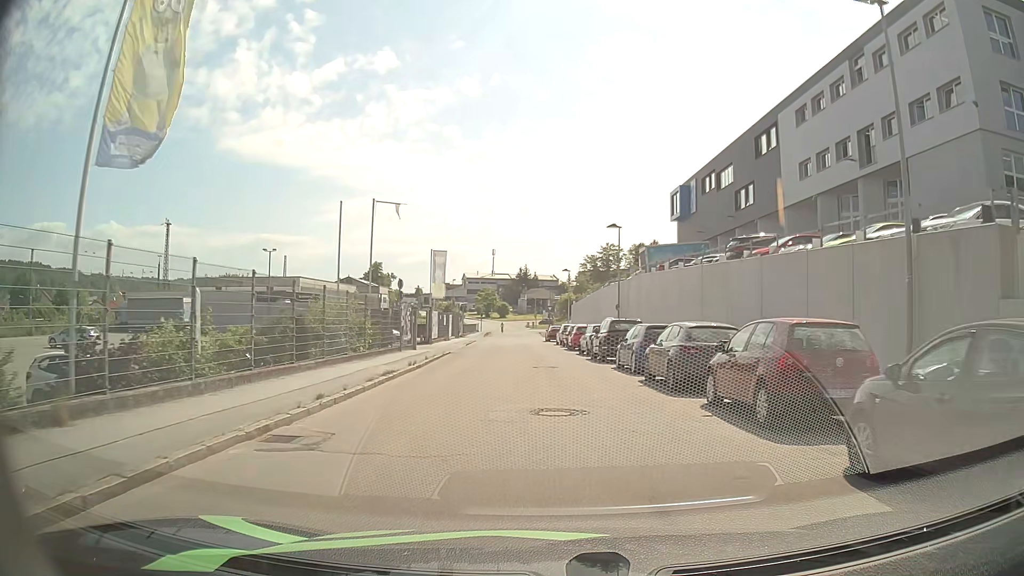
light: Day
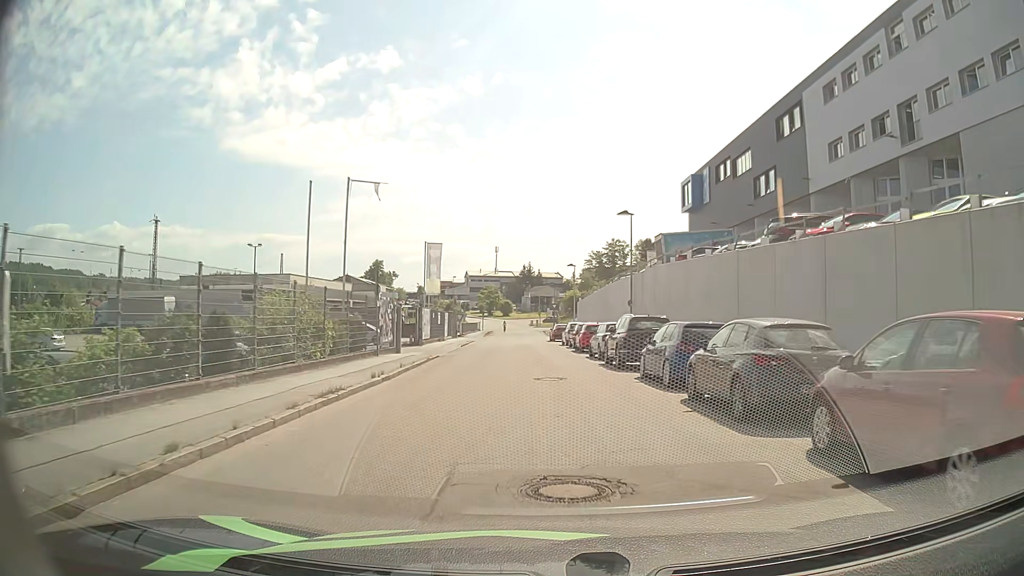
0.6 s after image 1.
(0.0, +4.7) m; 0°
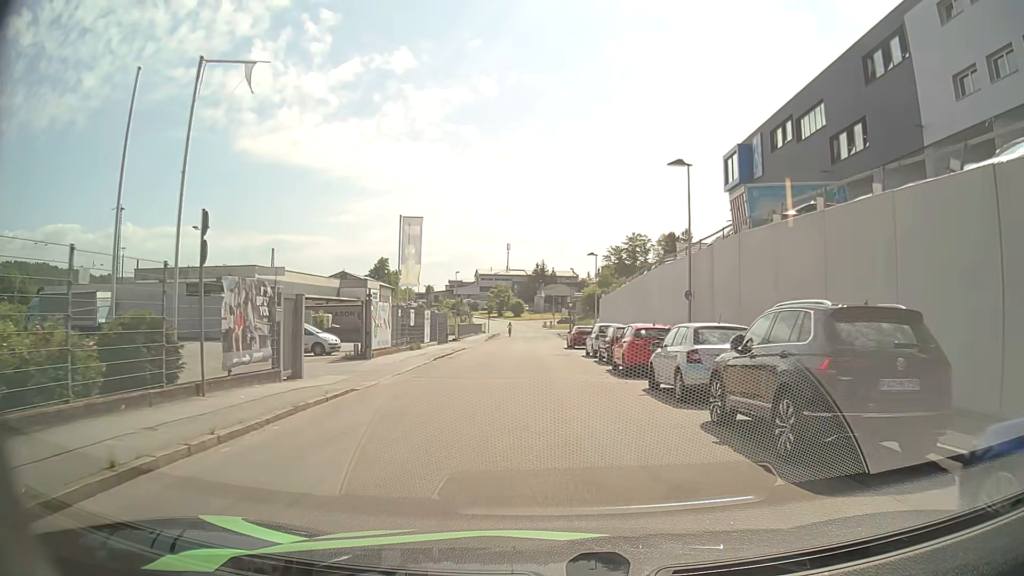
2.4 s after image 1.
(-0.2, +13.7) m; -2°
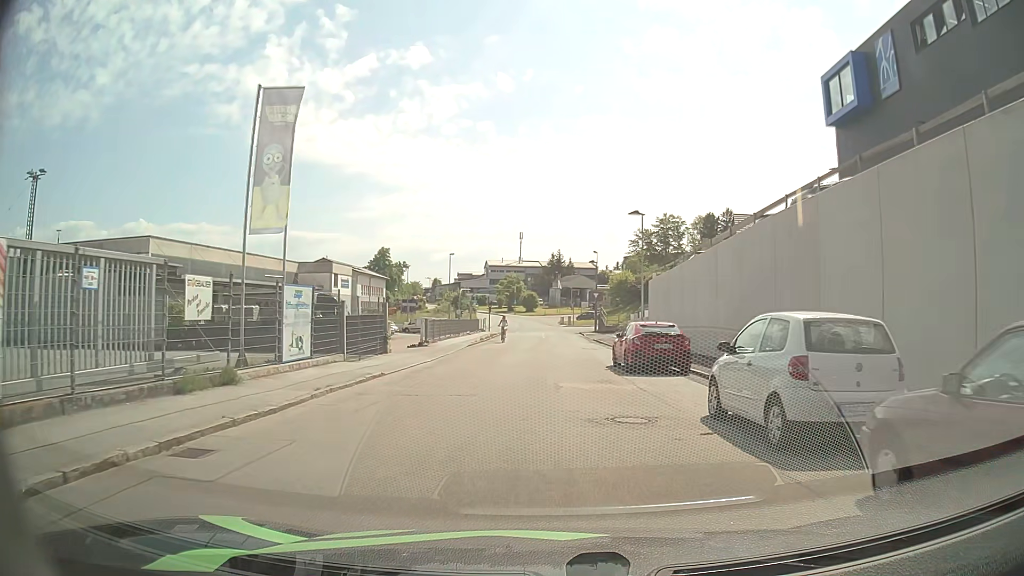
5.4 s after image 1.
(-0.2, +22.3) m; -1°
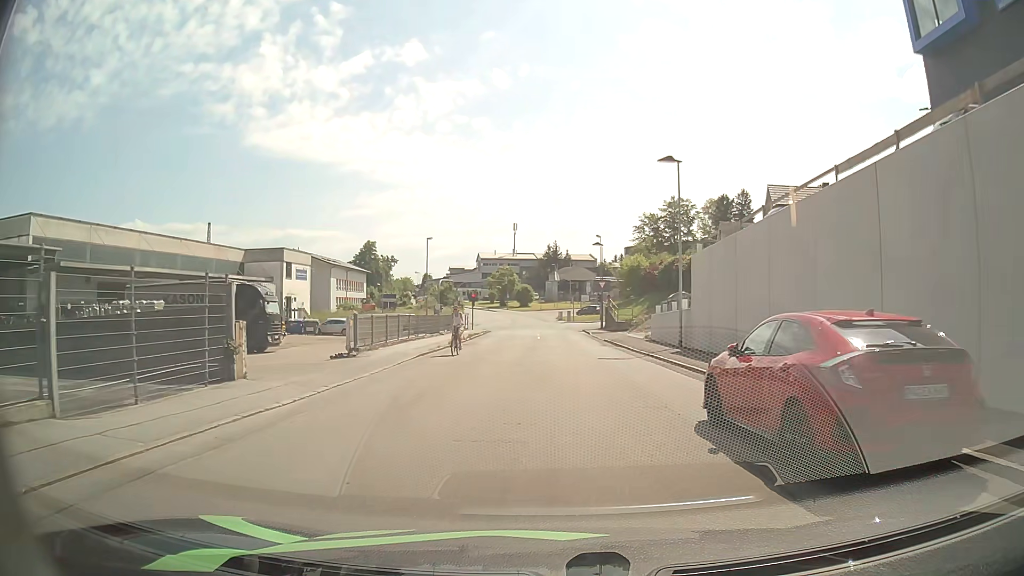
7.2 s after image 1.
(+0.1, +13.2) m; 0°
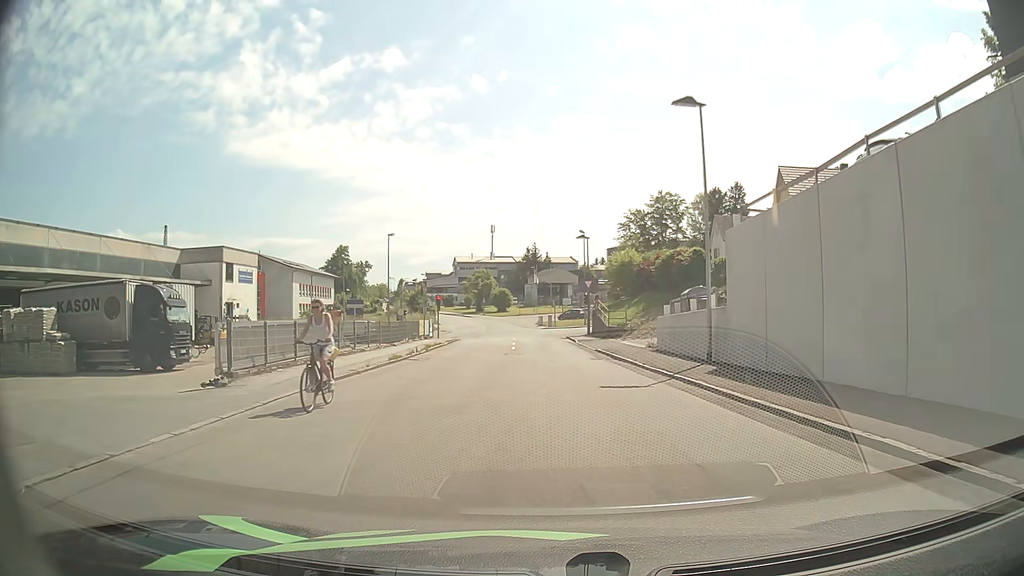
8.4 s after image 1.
(+0.1, +8.5) m; +2°
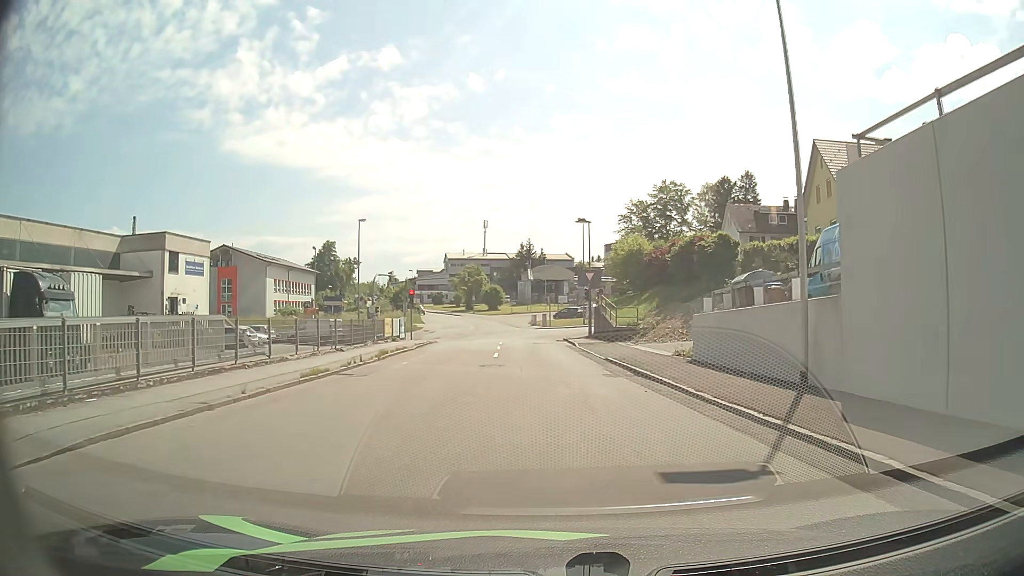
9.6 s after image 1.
(0.0, +8.3) m; 0°
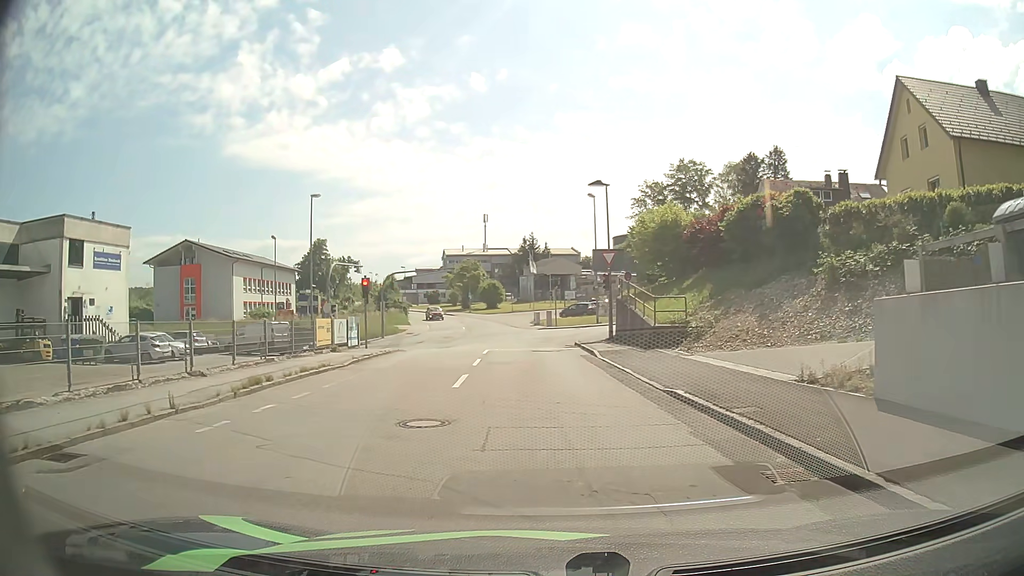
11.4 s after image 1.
(0.0, +11.9) m; 0°
(0, +10) (-1, +20) (-1, +30) (-3, +40) (-9, +48) (-18, +52) (-28, +53) (-38, +53) (-48, +52) (-58, +52) m
